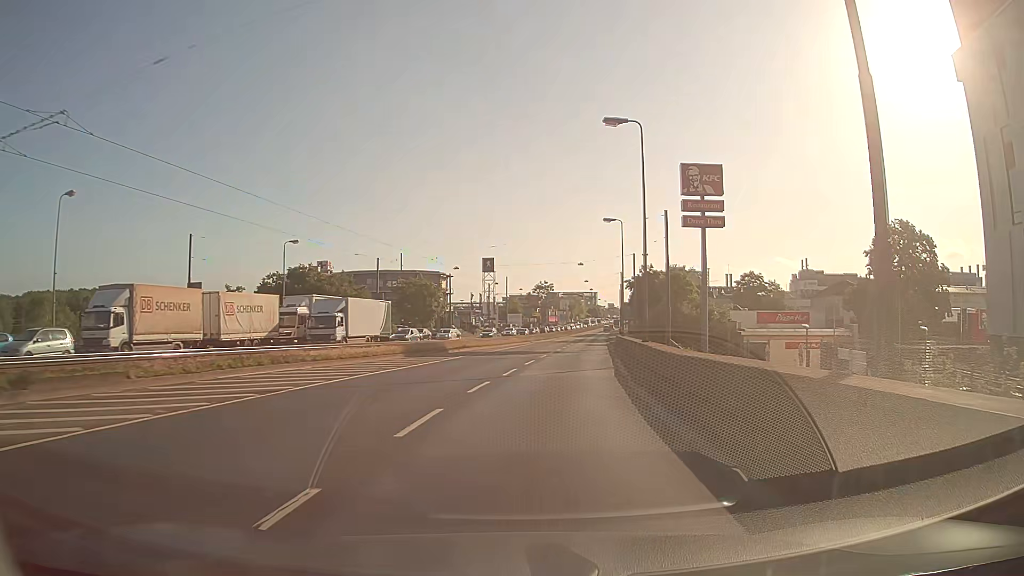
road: primary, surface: asphalt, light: Day
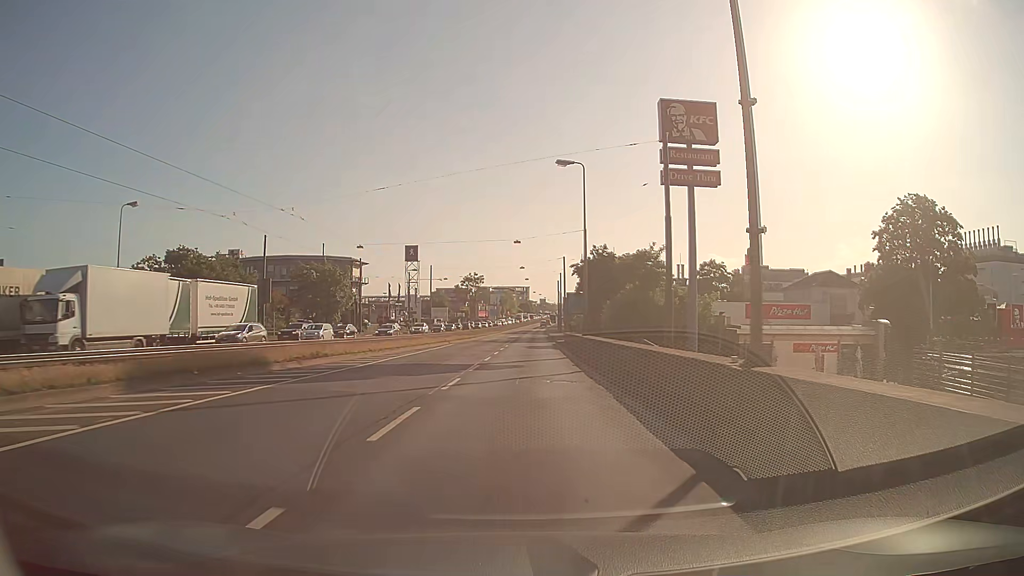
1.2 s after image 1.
(+1.1, +18.4) m; +6°
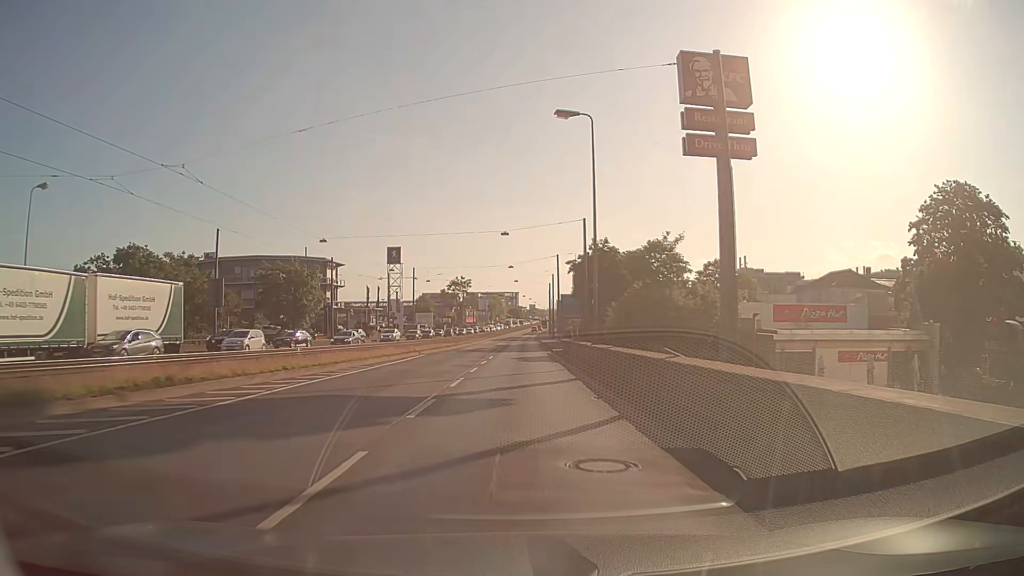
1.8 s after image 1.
(+0.1, +9.7) m; +1°
